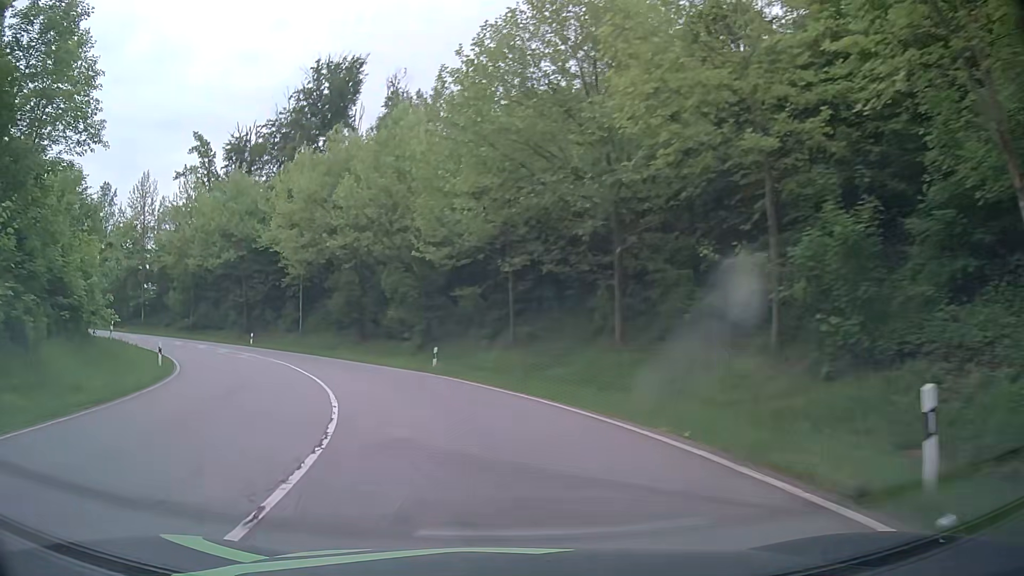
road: primary_link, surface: asphalt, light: Day
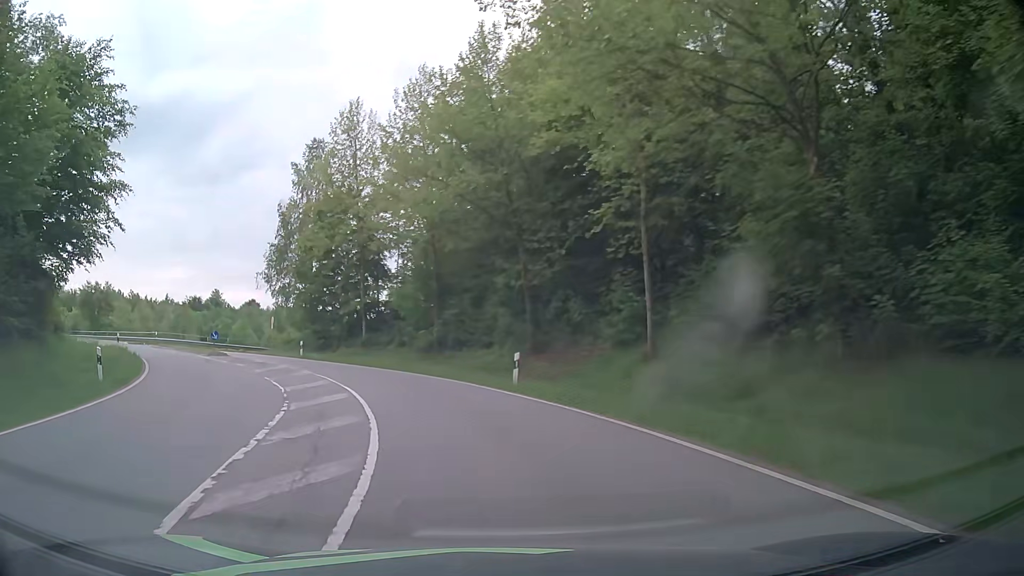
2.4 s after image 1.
(-9.4, +31.0) m; -32°
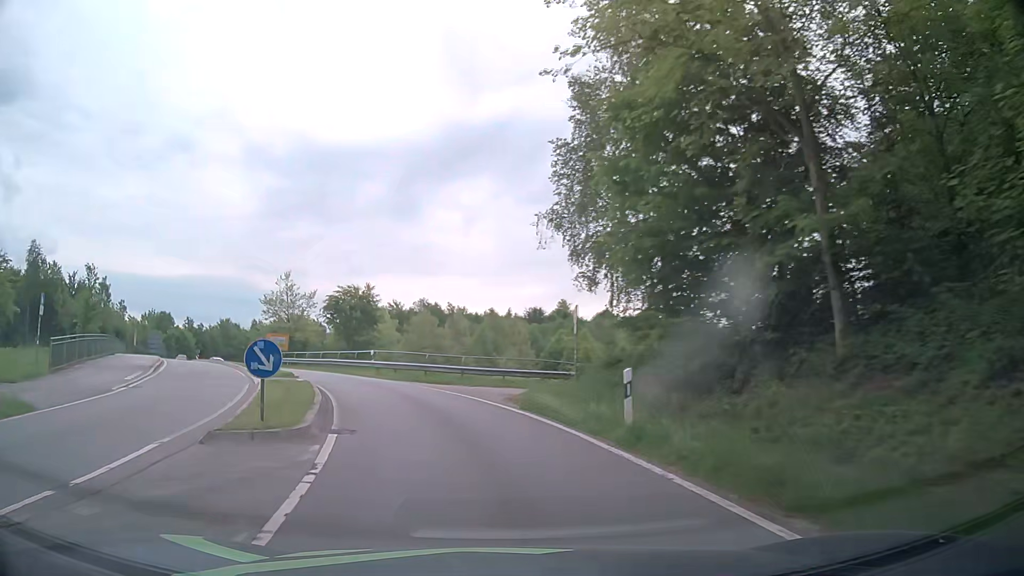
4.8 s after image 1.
(-7.8, +29.2) m; -30°
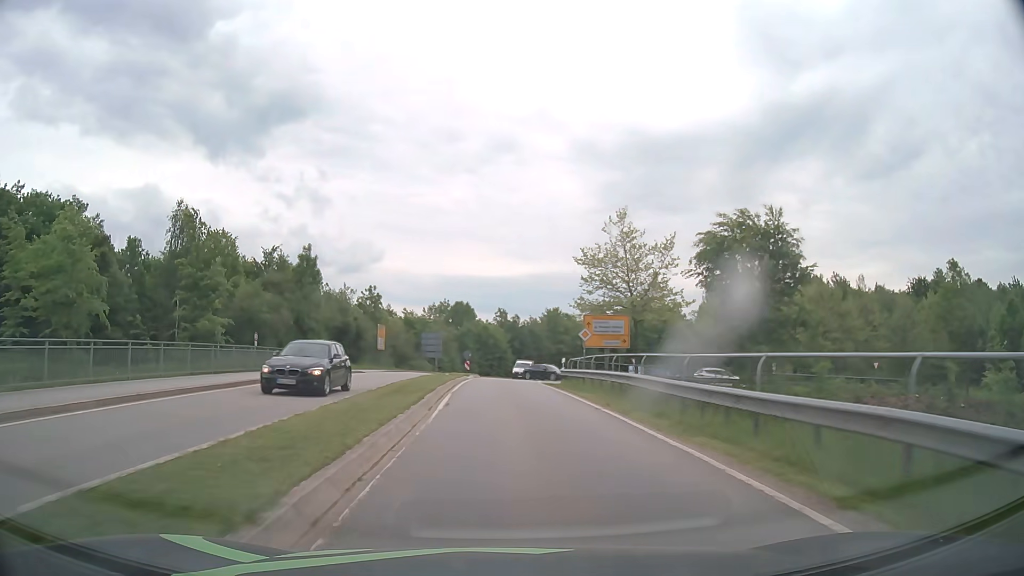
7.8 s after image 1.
(-10.9, +34.9) m; -31°
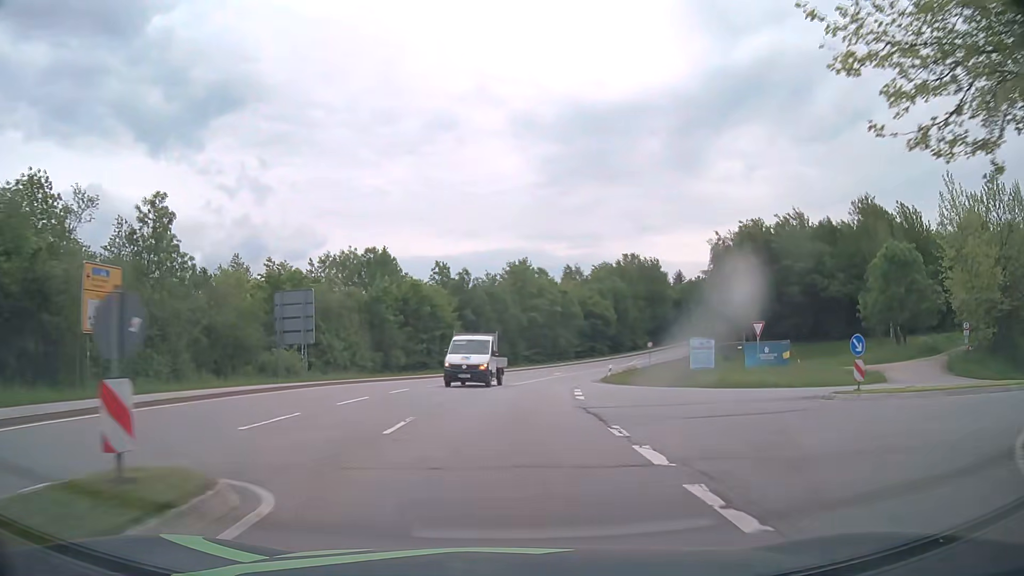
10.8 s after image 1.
(-0.2, +42.9) m; +4°
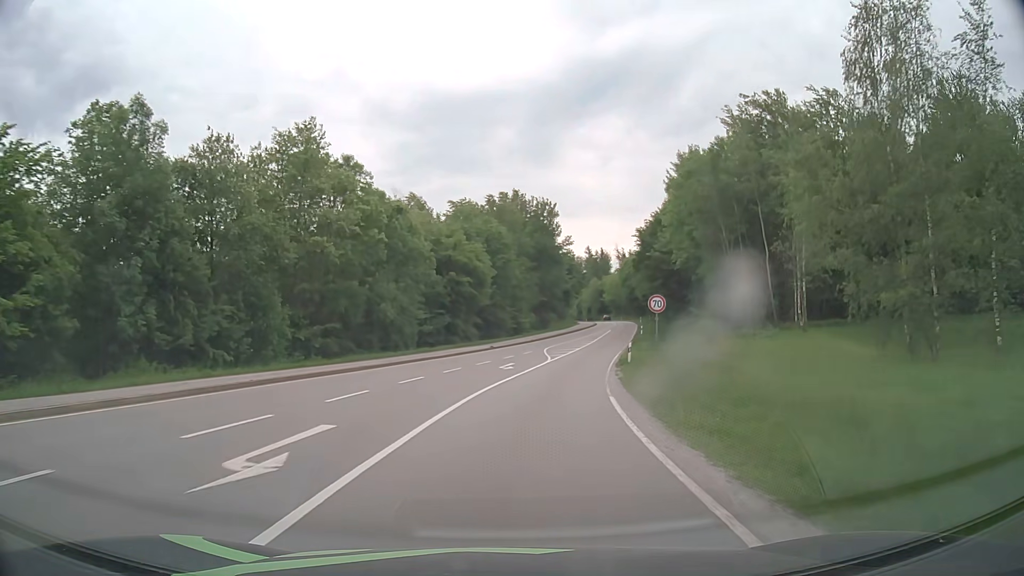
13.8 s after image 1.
(+5.0, +51.0) m; +13°
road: secondary
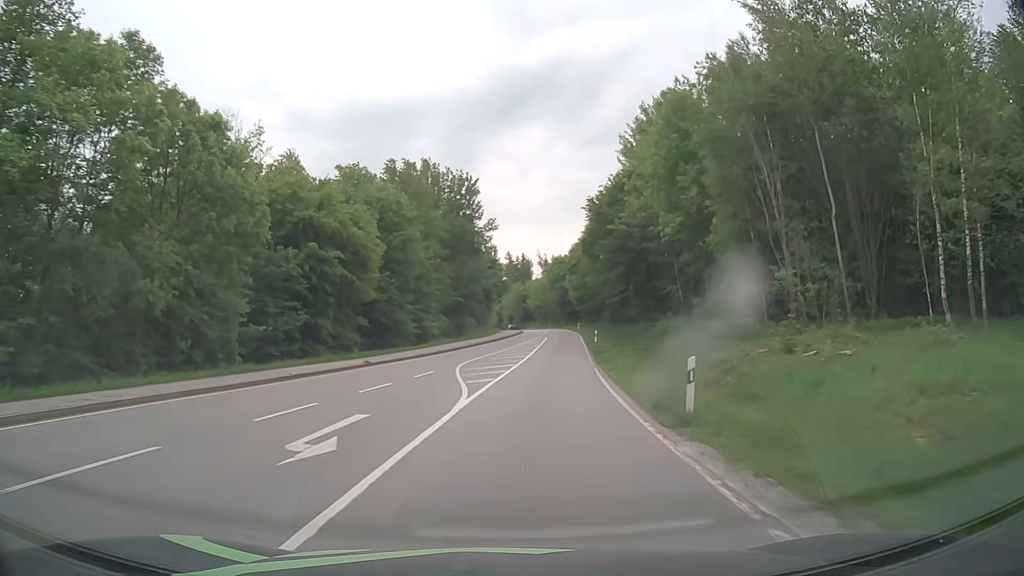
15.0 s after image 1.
(+1.3, +21.4) m; +7°
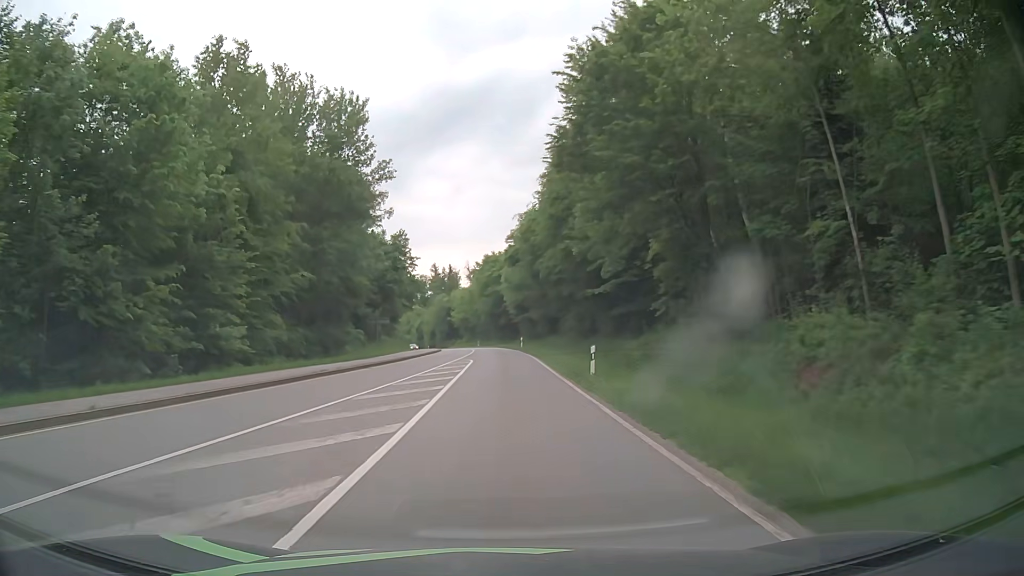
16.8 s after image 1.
(+2.1, +31.9) m; +6°
(0, +10) (0, +20) (0, +30) (0, +40) (-1, +50) (-1, +60) (-2, +70) (-3, +80) (-4, +90) (-5, +100) m
